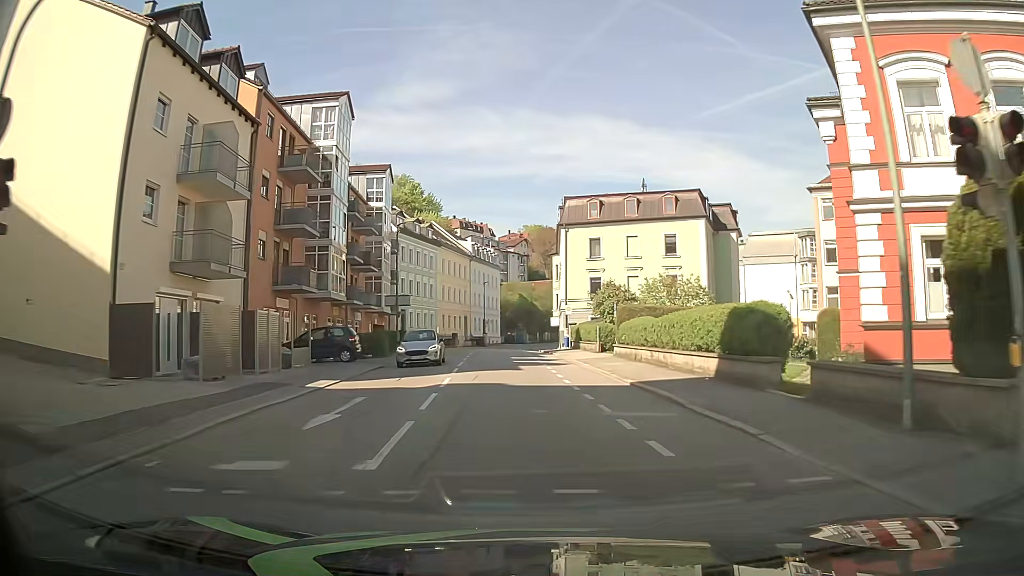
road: tertiary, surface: asphalt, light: Day
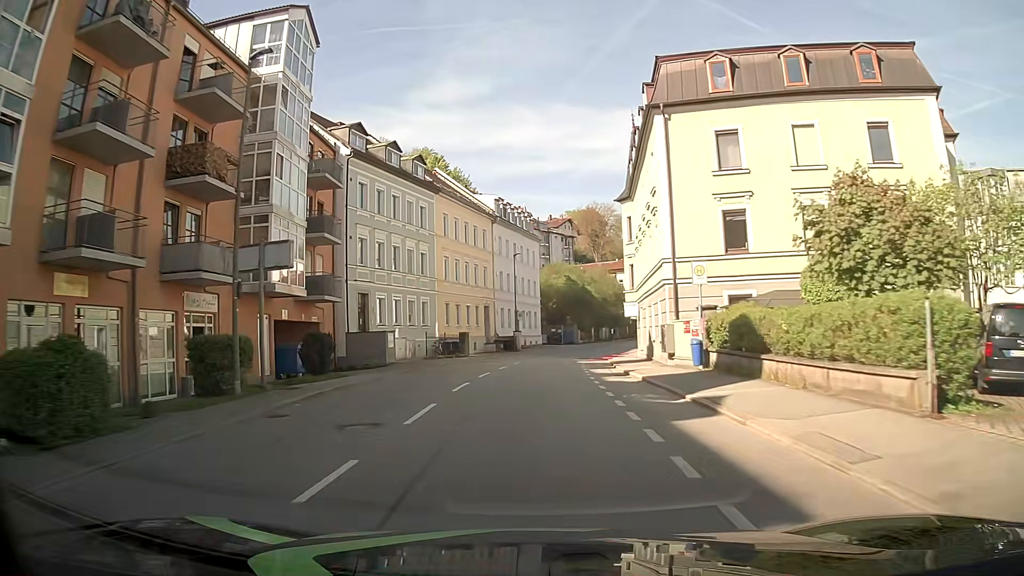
(-0.9, +29.3) m; -4°
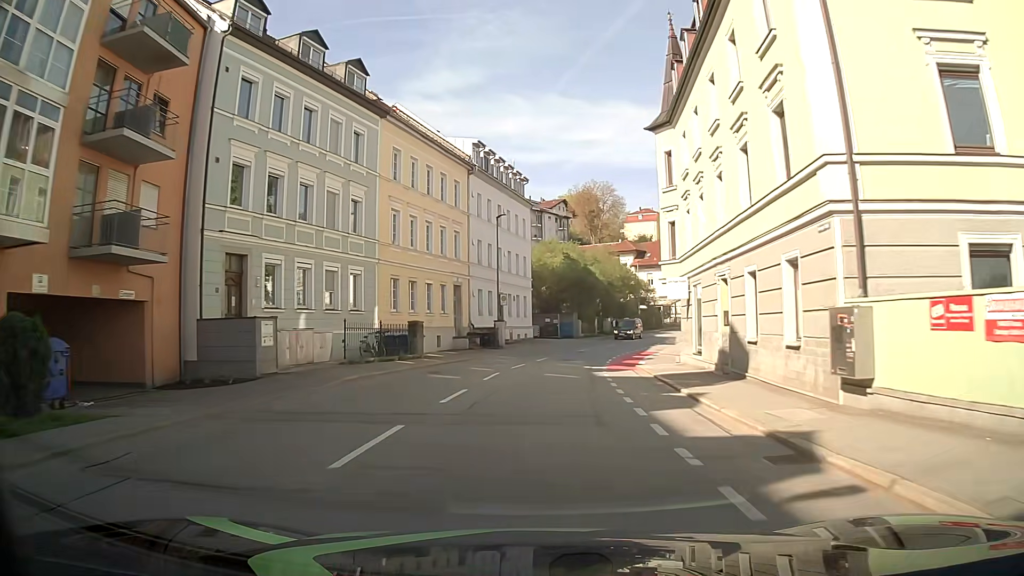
(0.0, +15.5) m; +1°
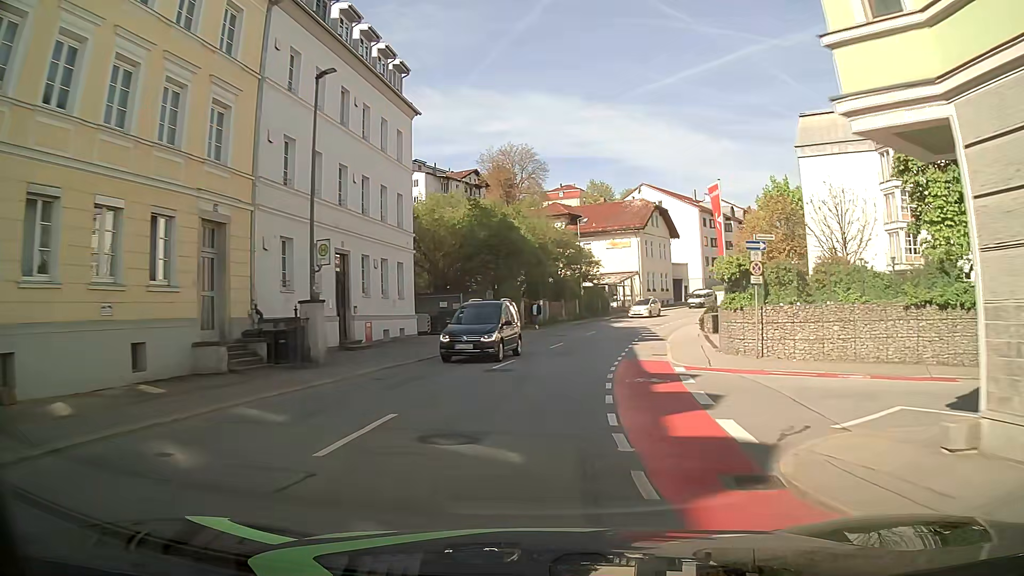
(+1.1, +23.5) m; +7°
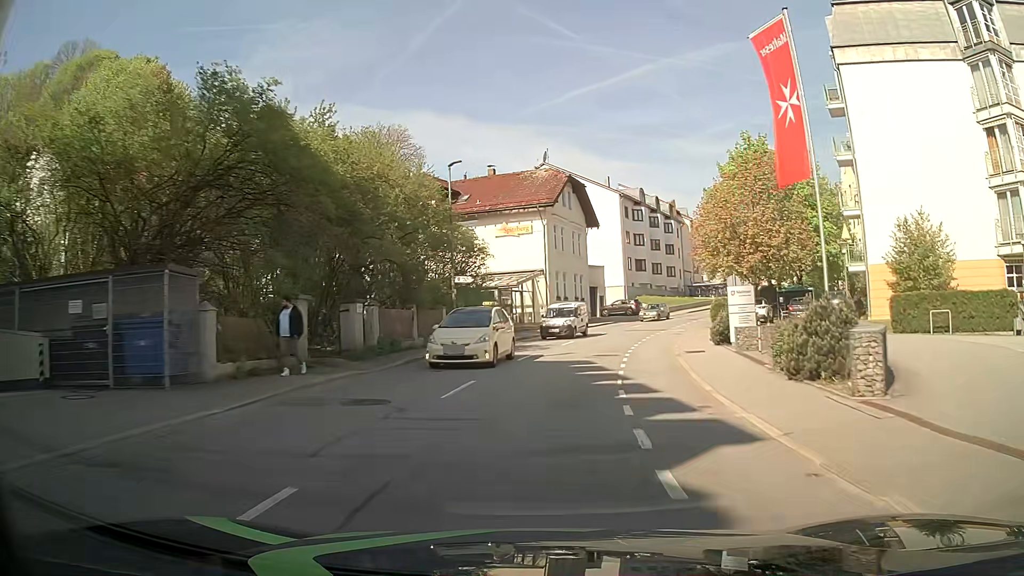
(+1.8, +23.8) m; +9°
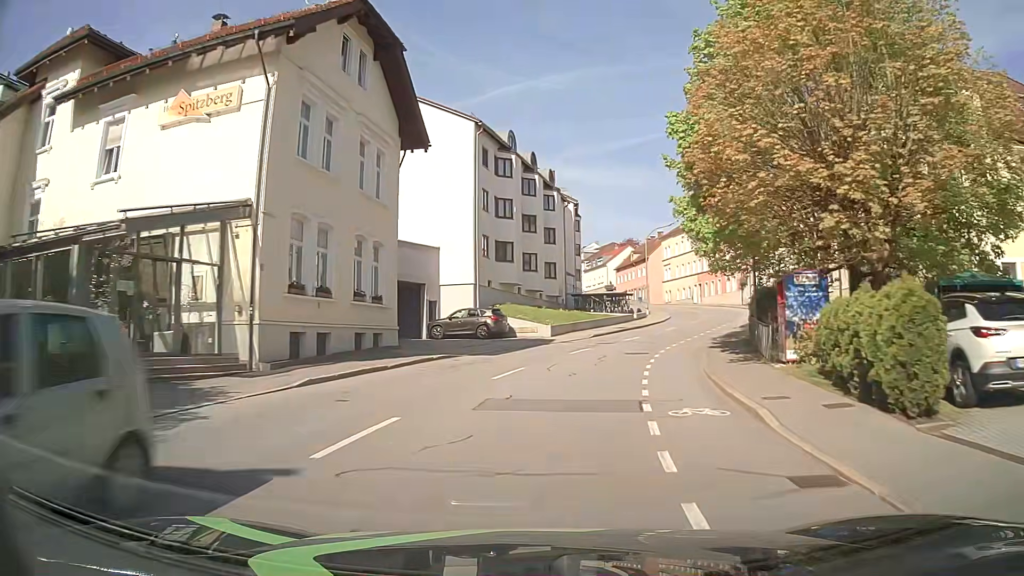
(+3.7, +31.1) m; +13°
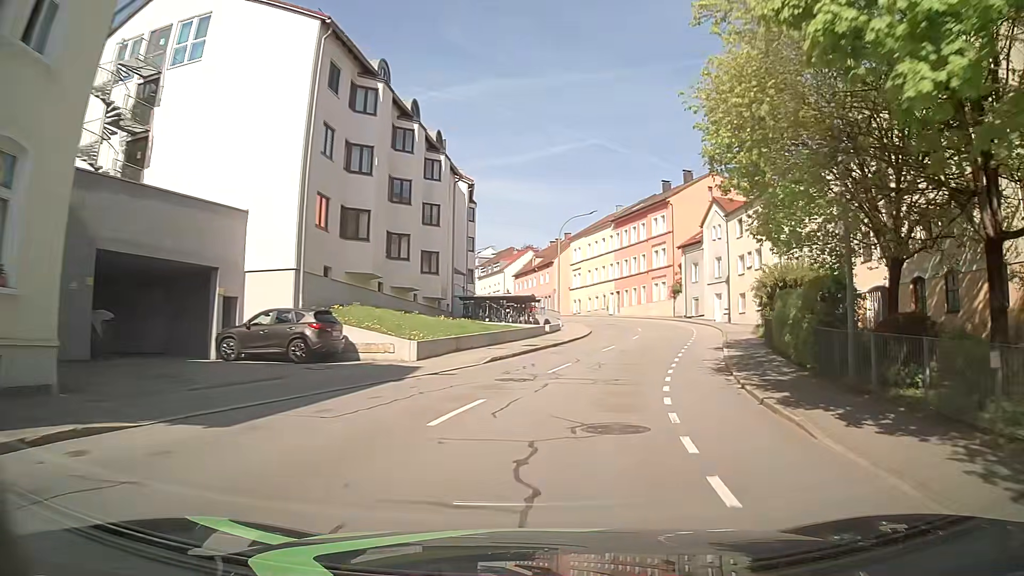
(+0.9, +15.3) m; +9°
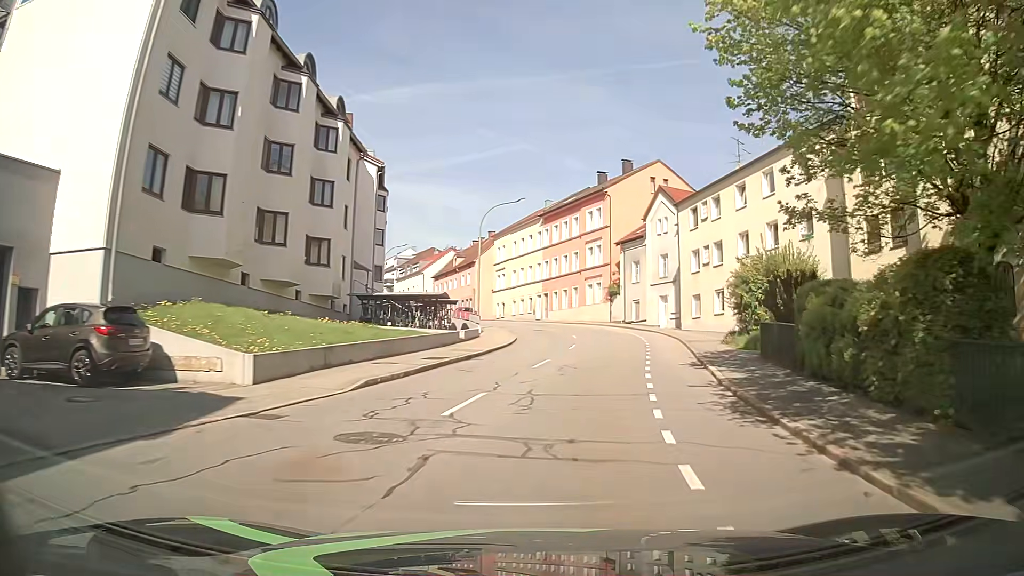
(+0.3, +7.6) m; +6°
(+1, +10) (+2, +20) (+4, +30) (+4, +40) (+4, +50) (+1, +59) (-3, +69) (-7, +78) (-11, +87) (-15, +96) m
